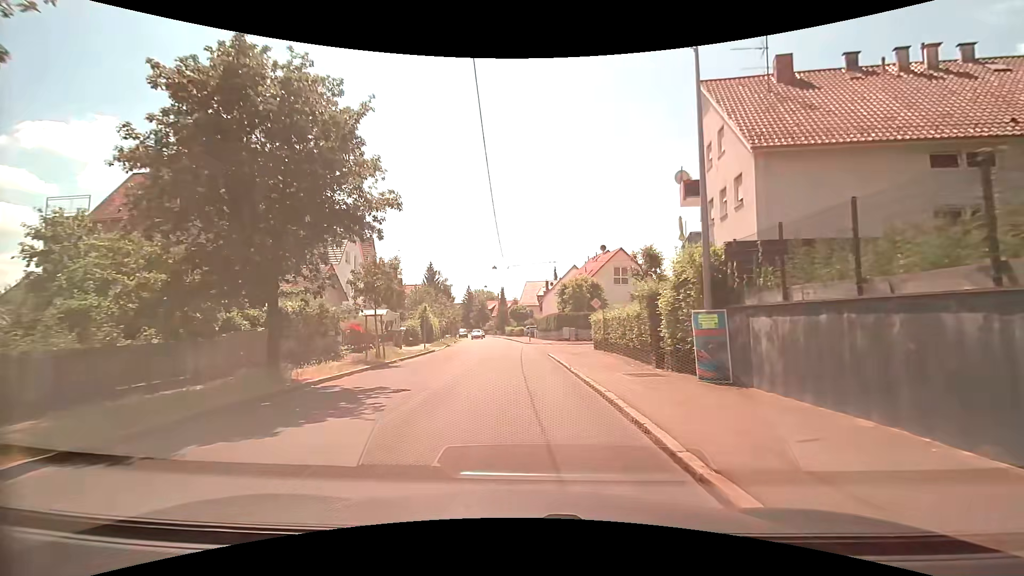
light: Day
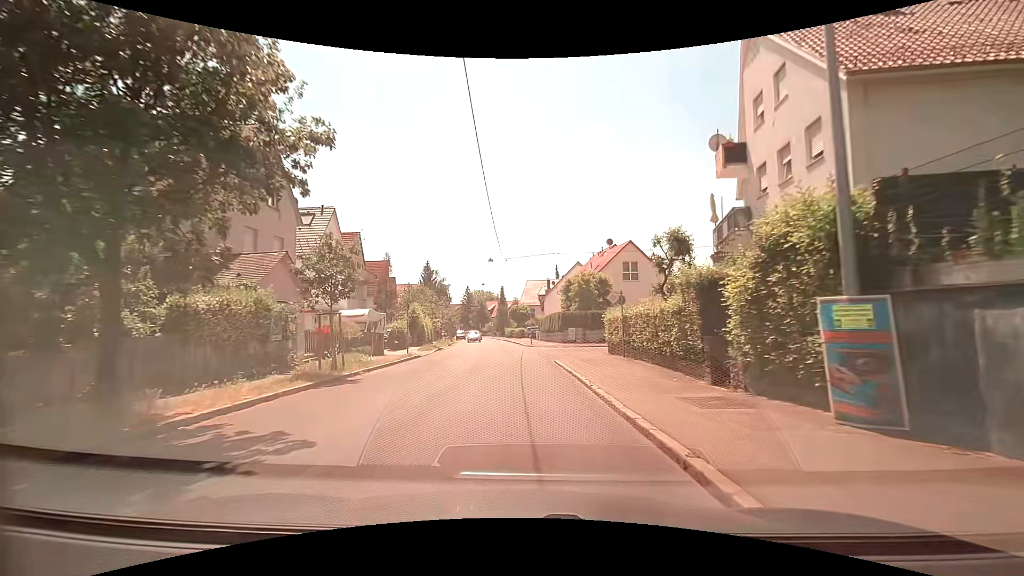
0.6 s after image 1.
(0.0, +5.1) m; -1°
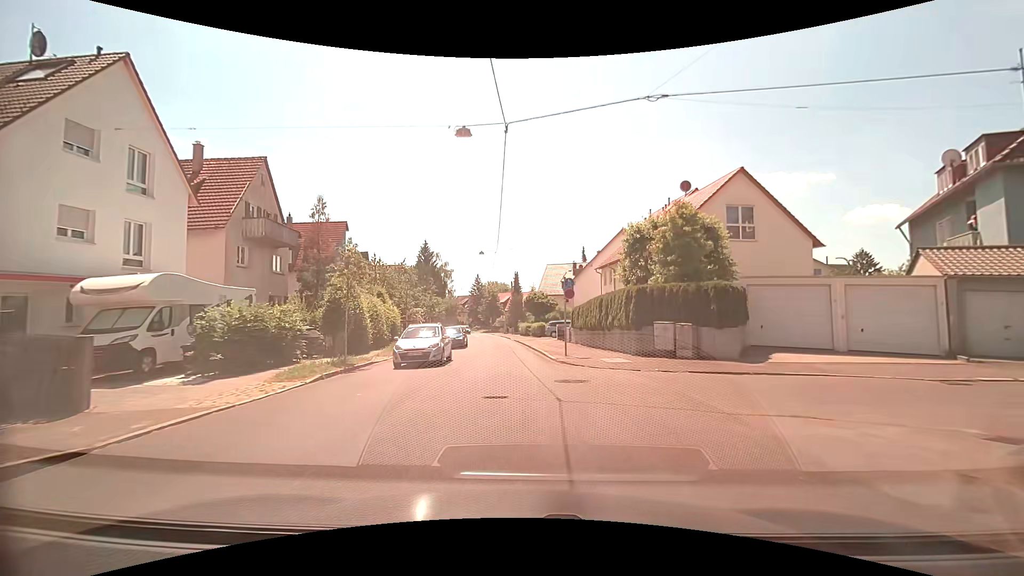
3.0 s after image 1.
(-0.3, +23.6) m; -2°
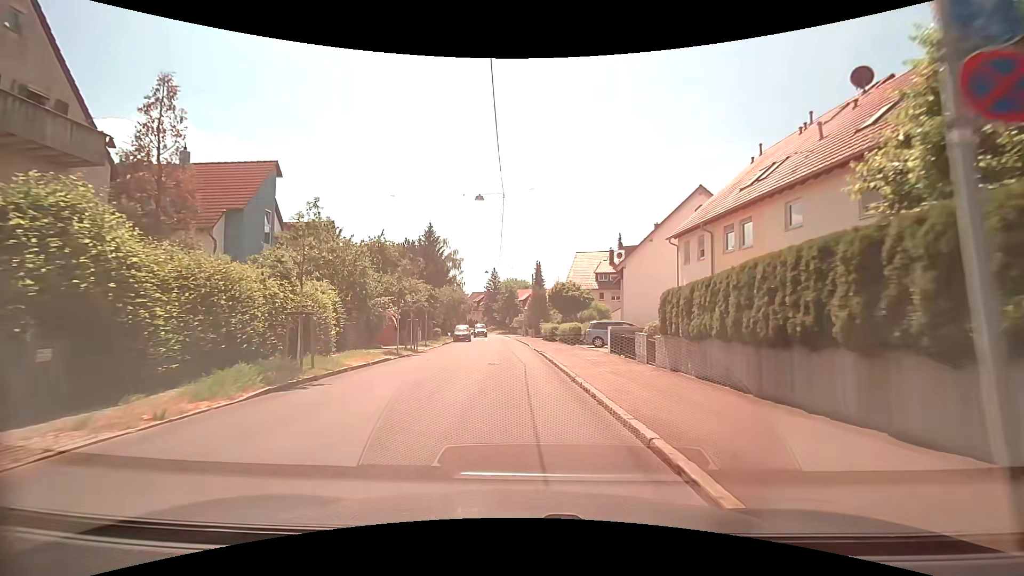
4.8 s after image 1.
(-0.3, +17.6) m; -2°
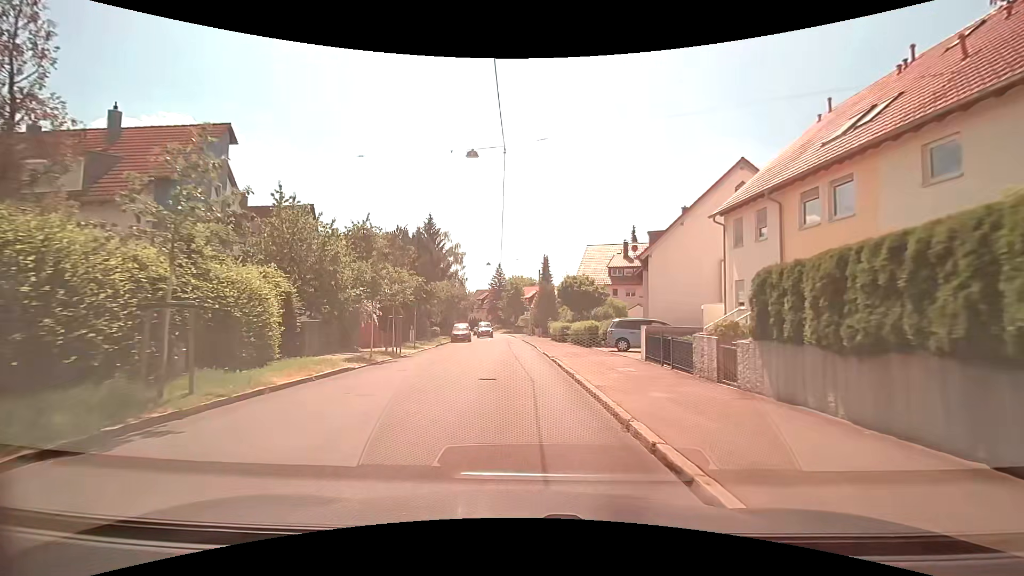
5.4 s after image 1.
(0.0, +5.8) m; -1°
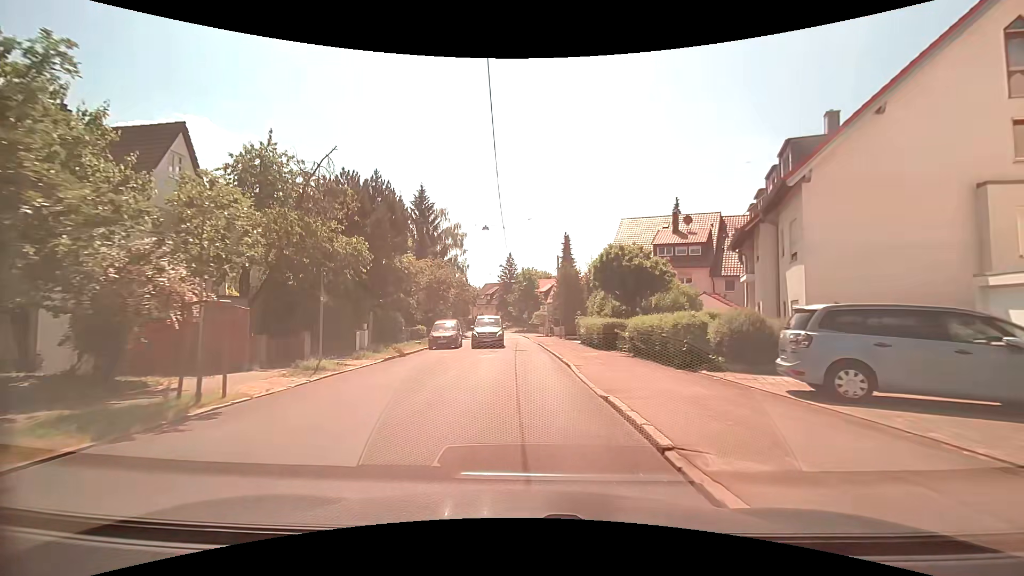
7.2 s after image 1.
(-0.1, +16.2) m; -1°
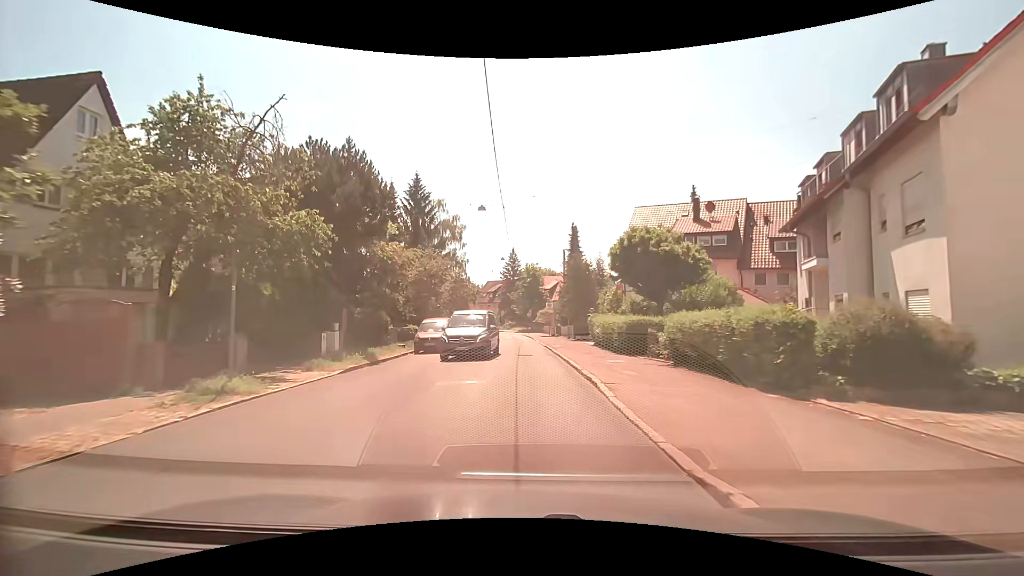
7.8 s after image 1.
(0.0, +4.9) m; -1°
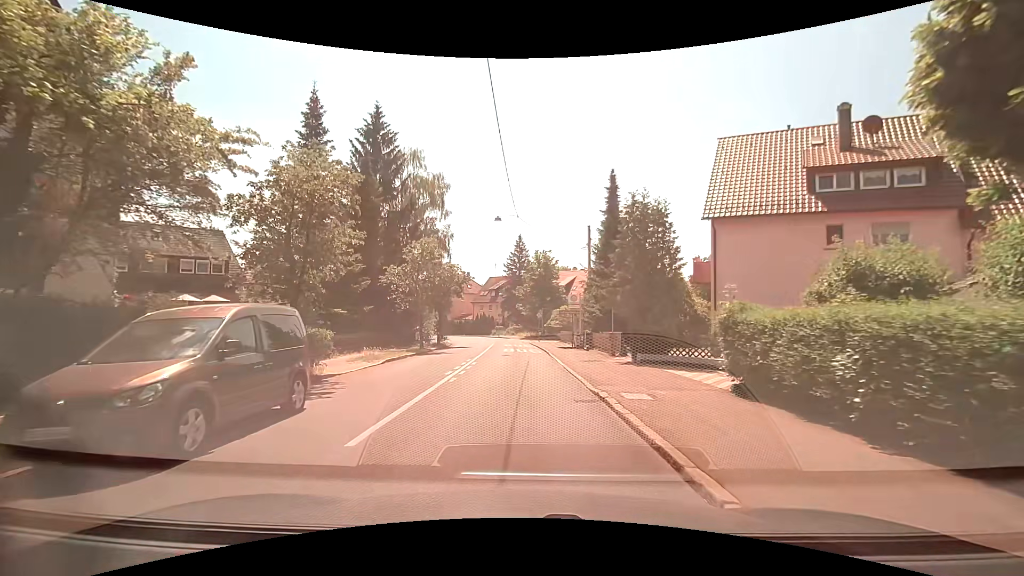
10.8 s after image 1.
(-0.1, +19.6) m; -1°
(0, +10) (0, +20) (0, +30) (-1, +40) (-1, +50) (-2, +60) (-5, +69) (-10, +78) (-15, +87) (-22, +94) m
